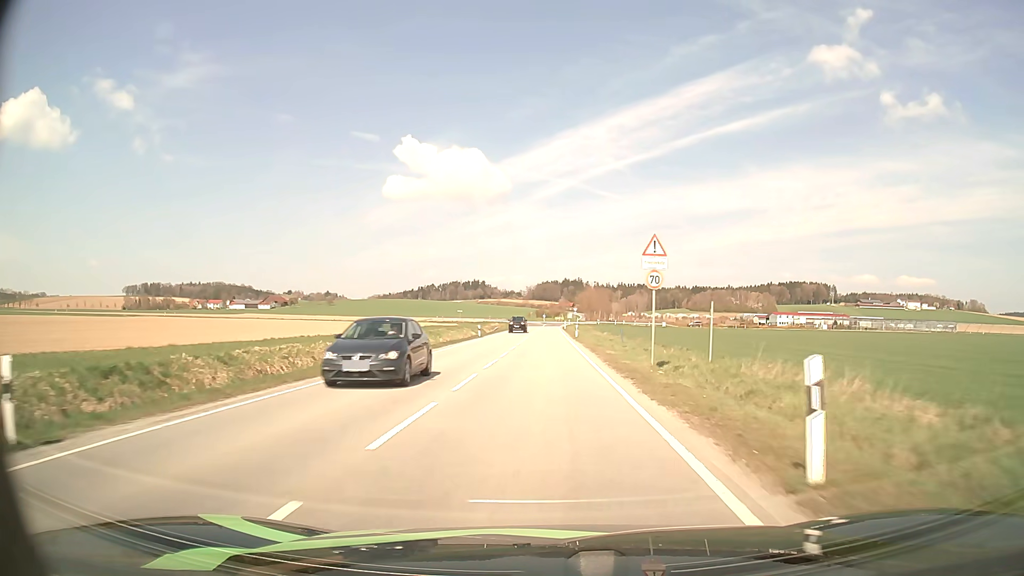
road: tertiary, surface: asphalt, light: Day
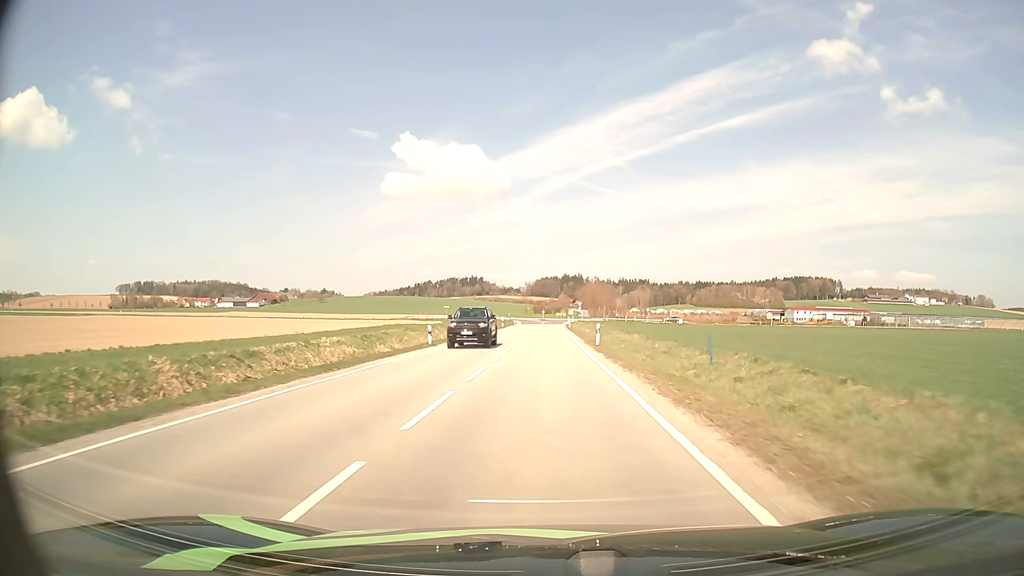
(0.0, +23.2) m; 0°
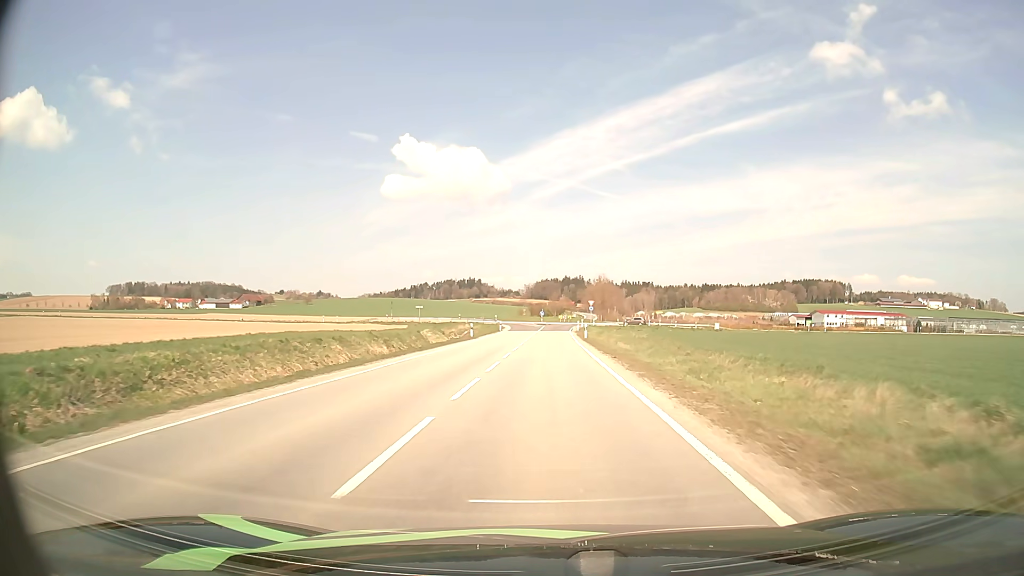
(-0.1, +33.7) m; 0°
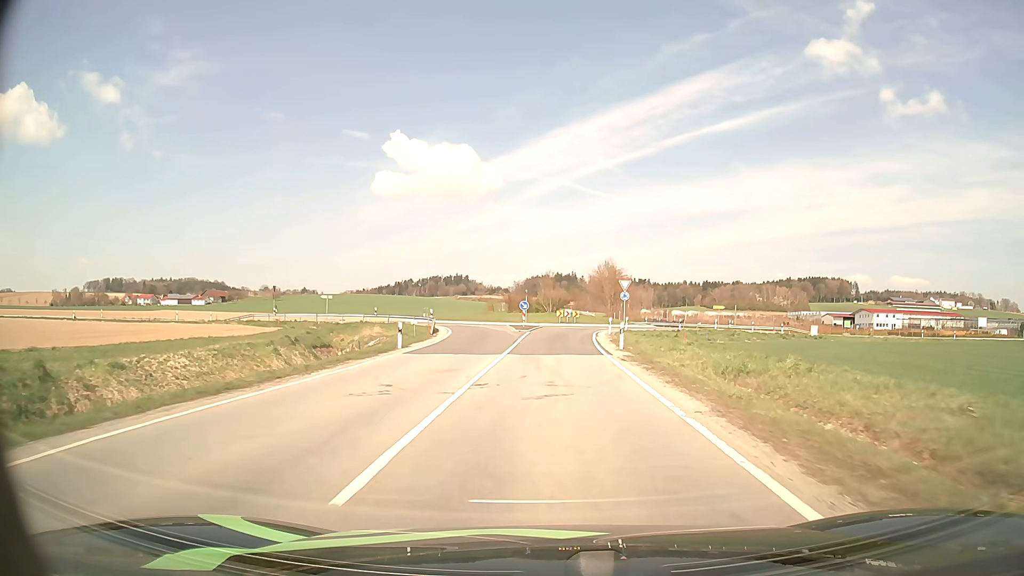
(+0.2, +49.1) m; +1°
(0, +10) (0, +20) (0, +30) (0, +40) (+2, +50) (+6, +59) (+12, +67) (+21, +72) (+30, +76) (+40, +77) m
